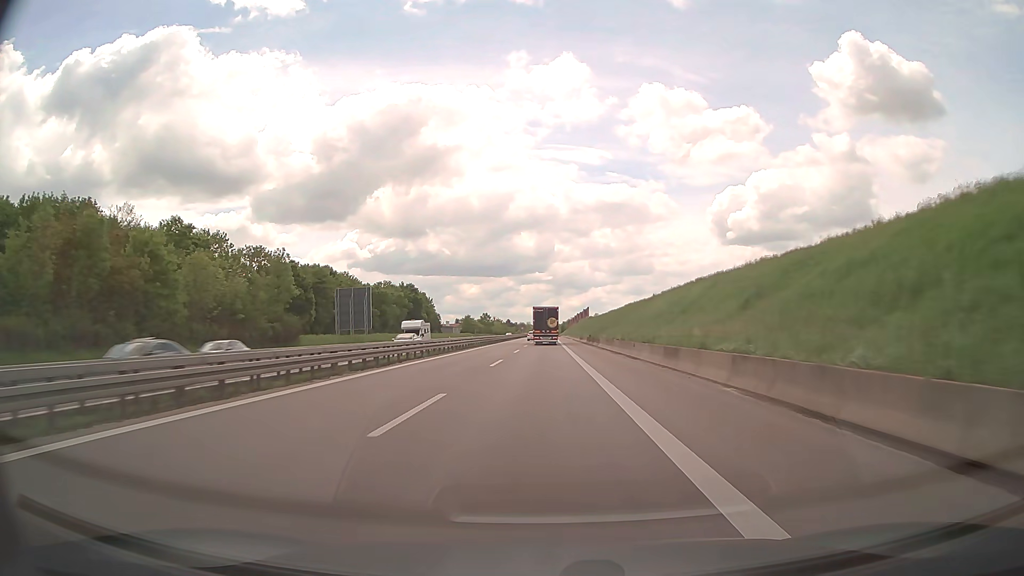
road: trunk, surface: asphalt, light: Day
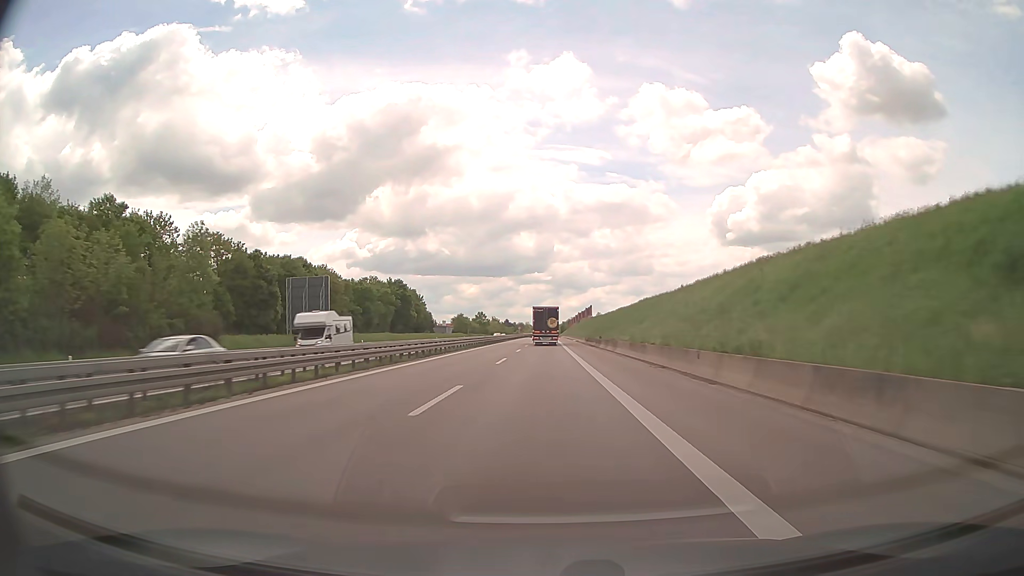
(0.0, +15.8) m; 0°
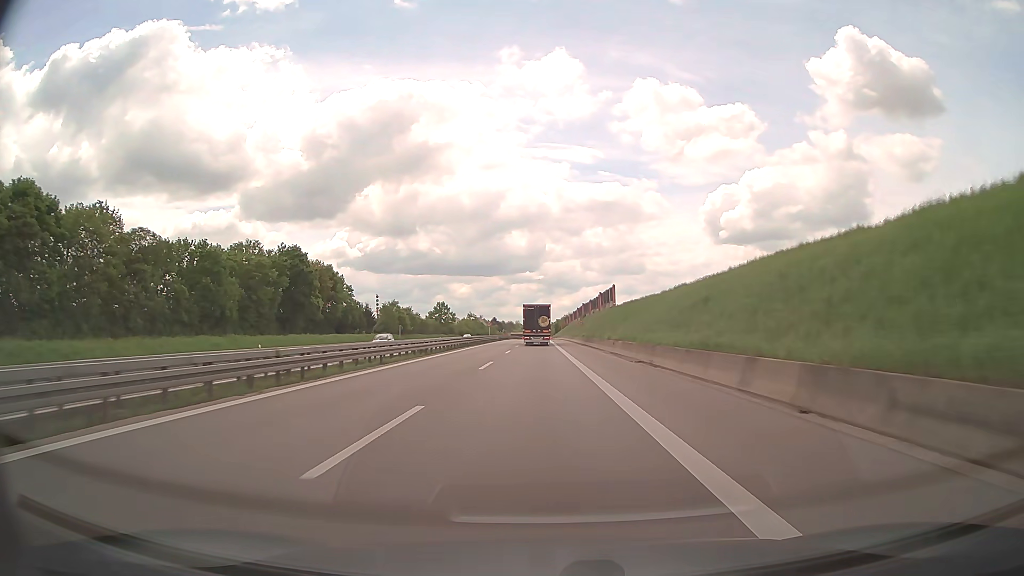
(+0.3, +76.7) m; +1°
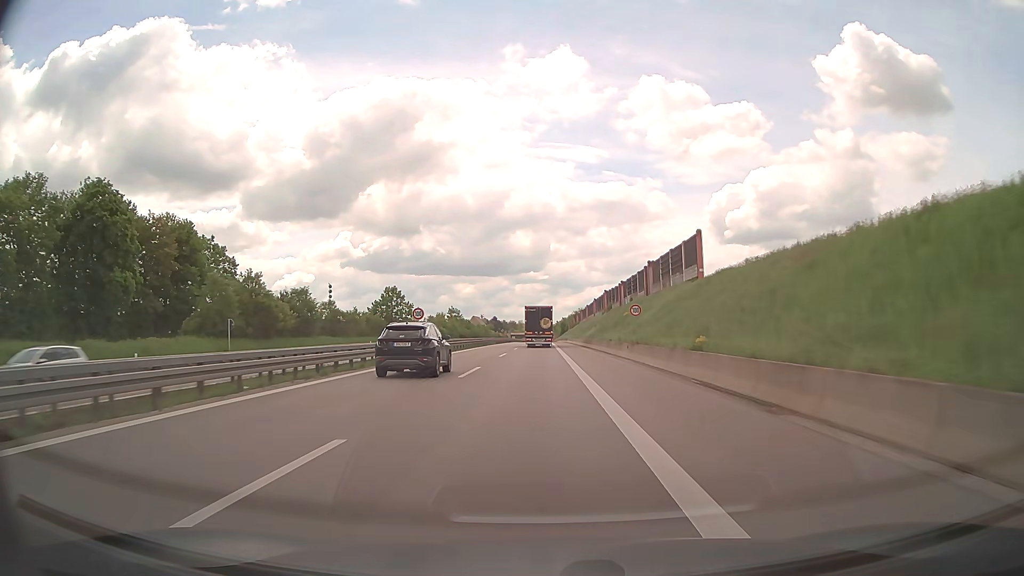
(+0.1, +57.8) m; 0°
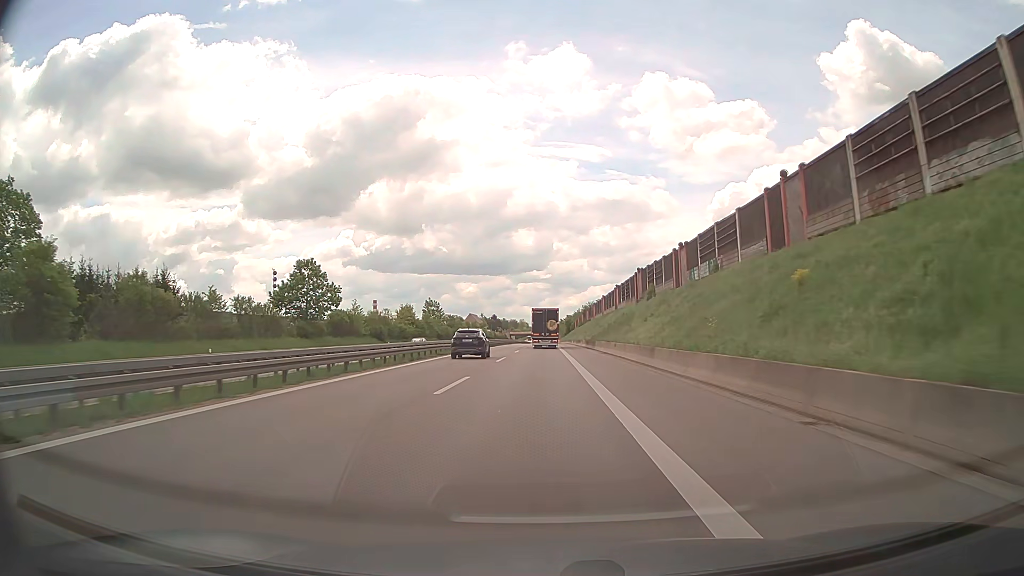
(-0.1, +41.3) m; 0°
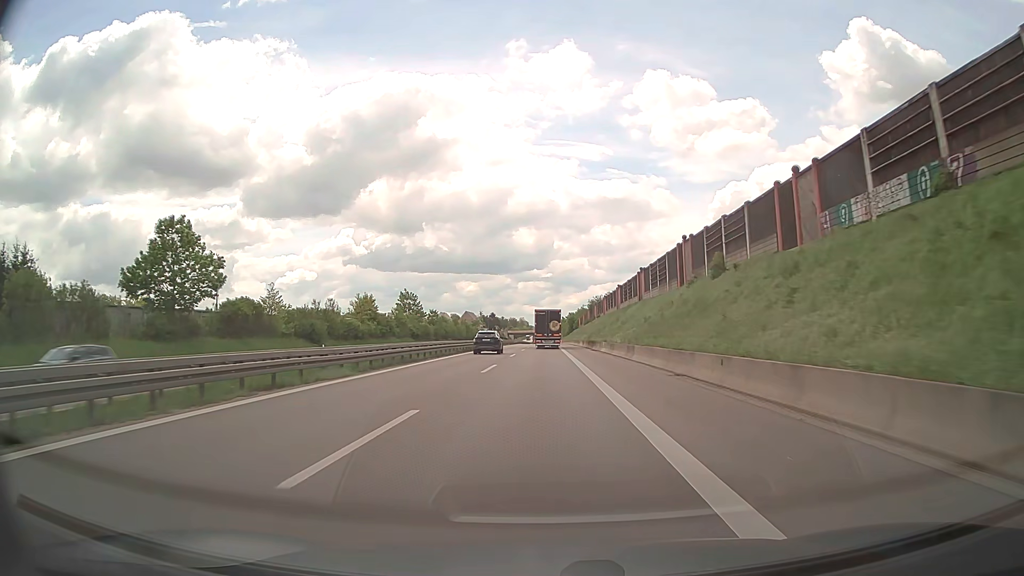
(-0.1, +27.3) m; 0°
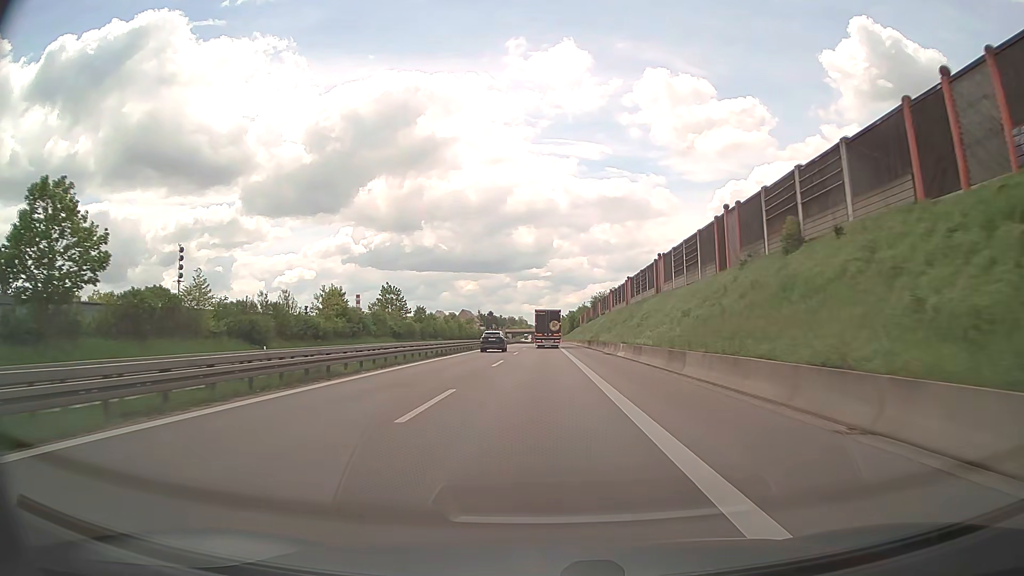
(0.0, +13.6) m; 0°
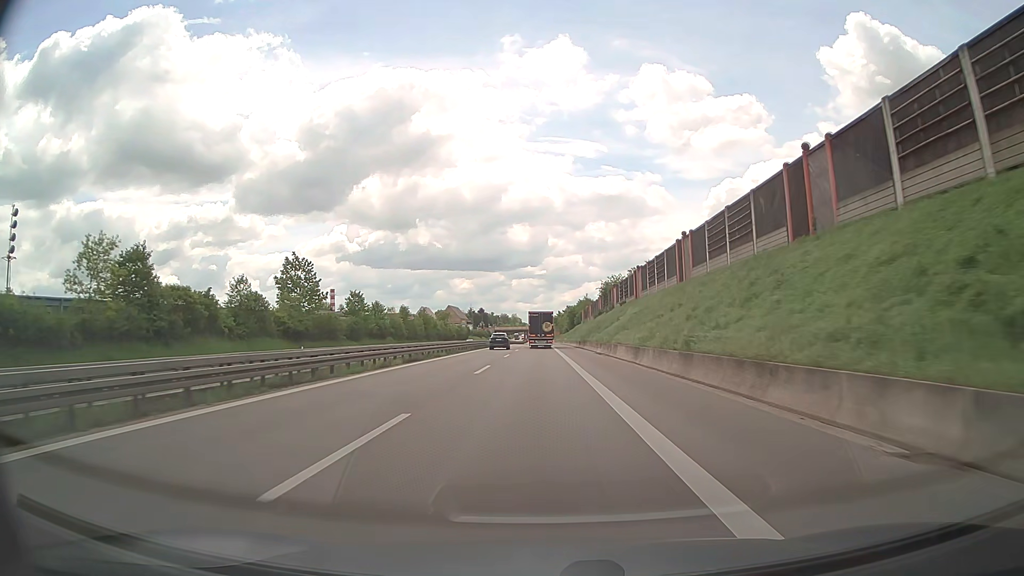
(+0.2, +41.1) m; 0°
(0, +10) (0, +20) (0, +30) (0, +40) (0, +50) (0, +60) (0, +70) (0, +80) (0, +90) (0, +100) m
